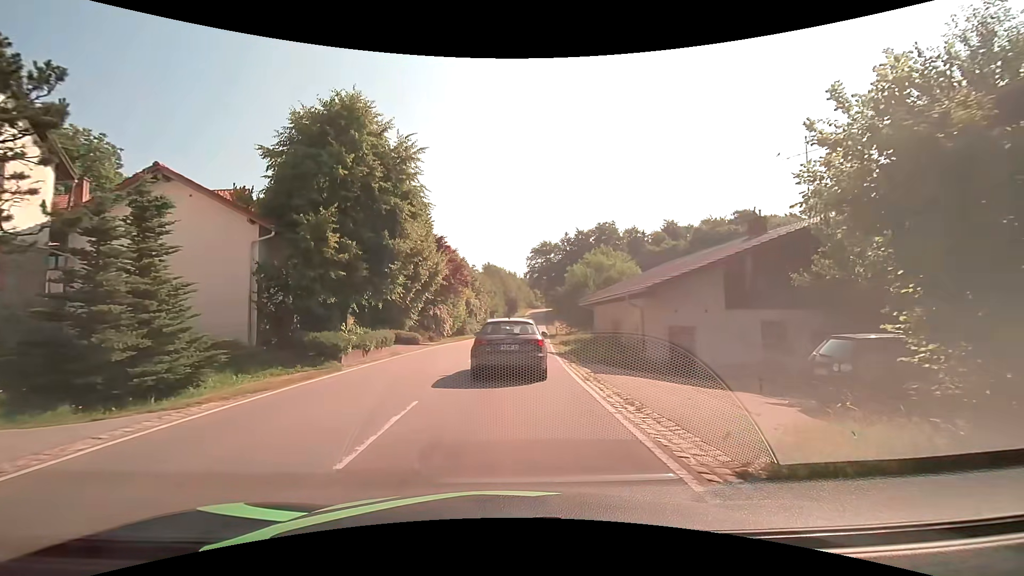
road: tertiary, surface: asphalt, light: Day
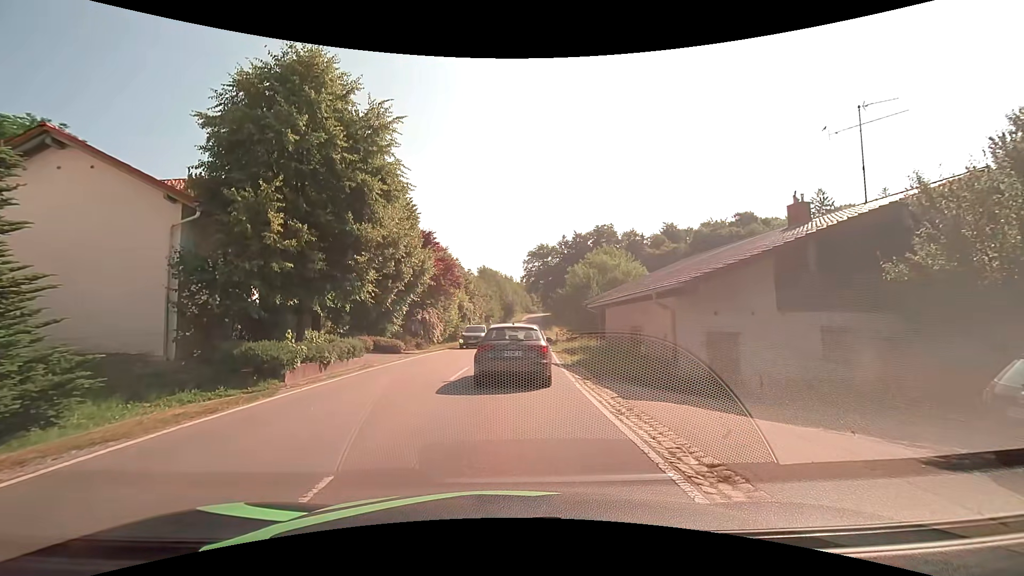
(0.0, +3.7) m; +1°
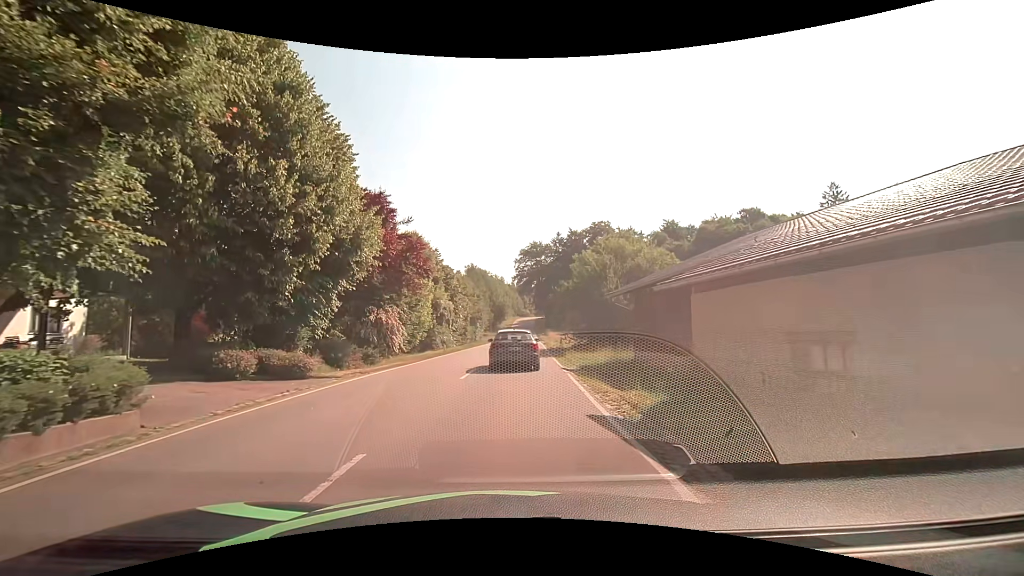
(0.0, +11.2) m; +1°
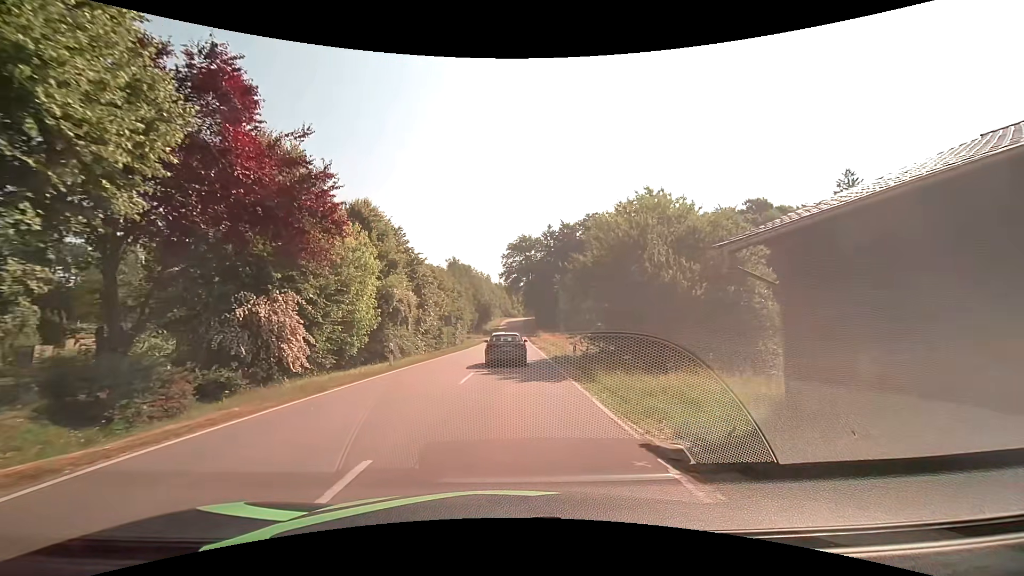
(0.0, +12.7) m; +1°
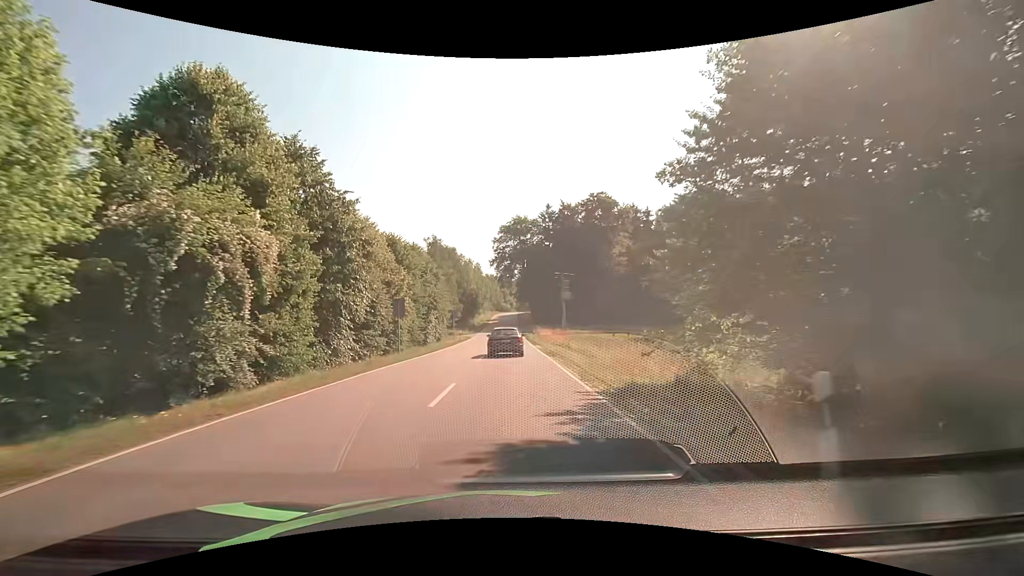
(+0.1, +17.5) m; +1°
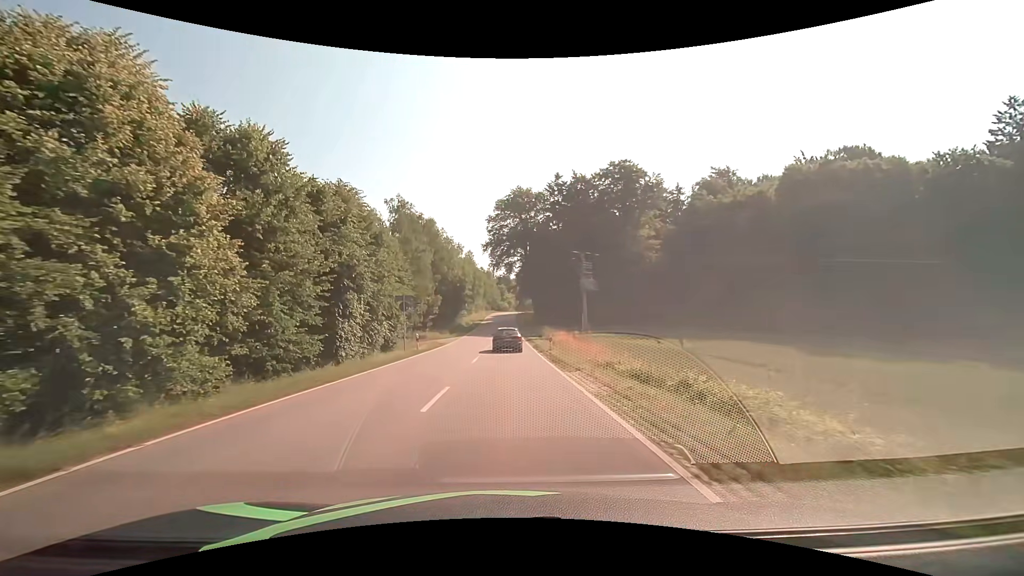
(+0.1, +24.5) m; 0°
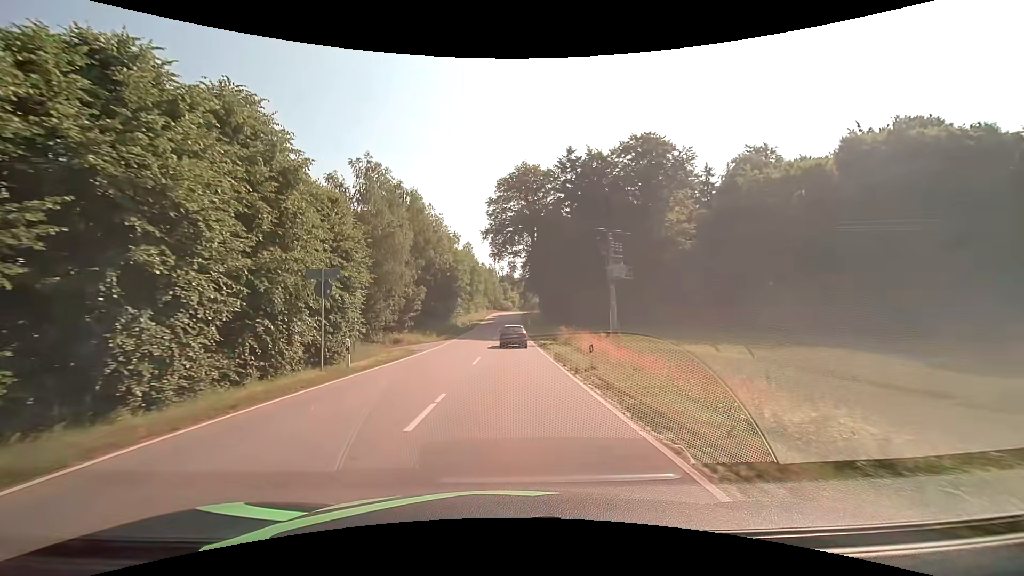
(0.0, +13.9) m; 0°
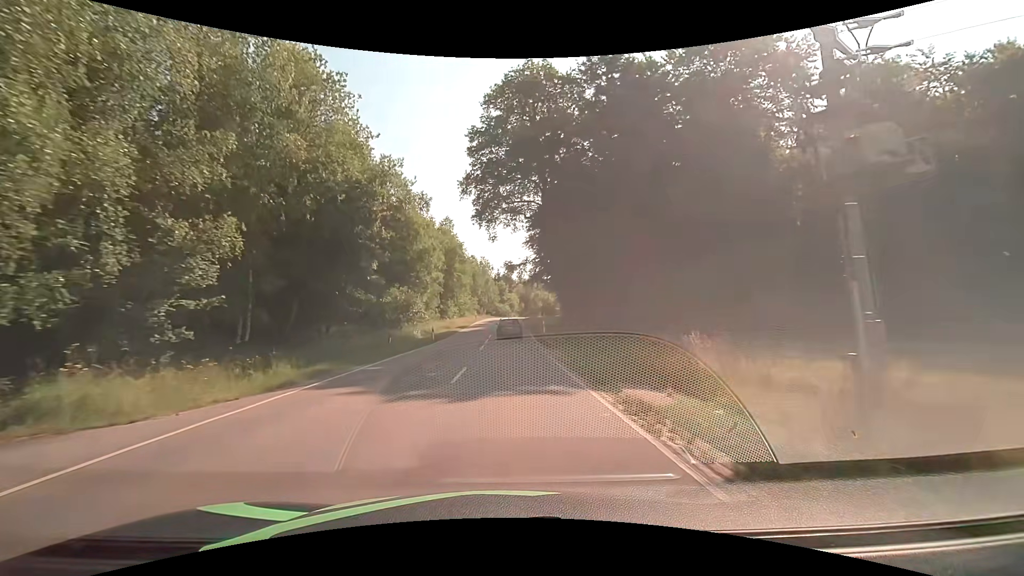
(0.0, +31.1) m; 0°
(0, +10) (0, +20) (0, +30) (0, +40) (0, +50) (0, +60) (0, +70) (0, +80) (+1, +90) (+1, +100) m
